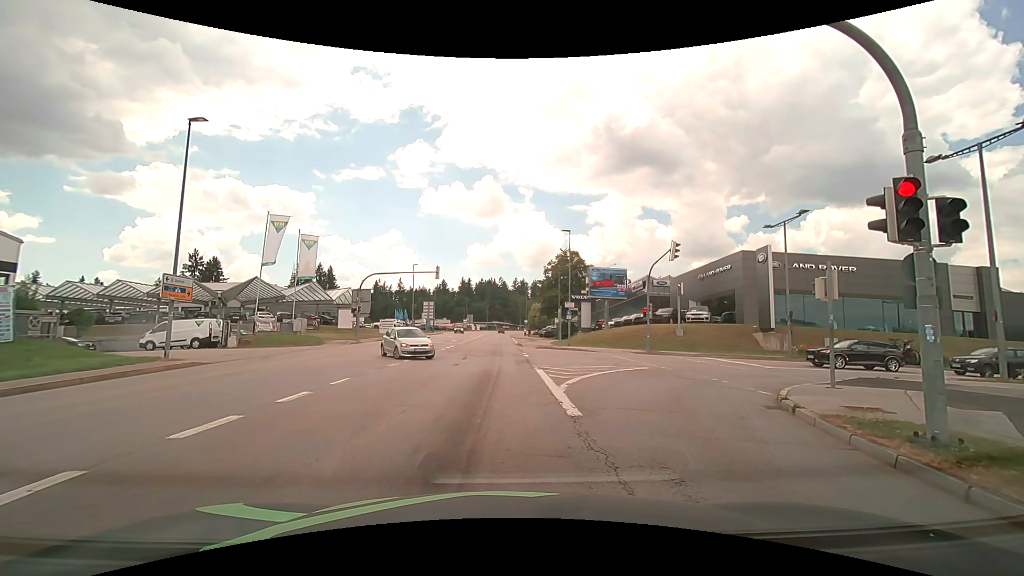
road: tertiary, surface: asphalt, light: Day
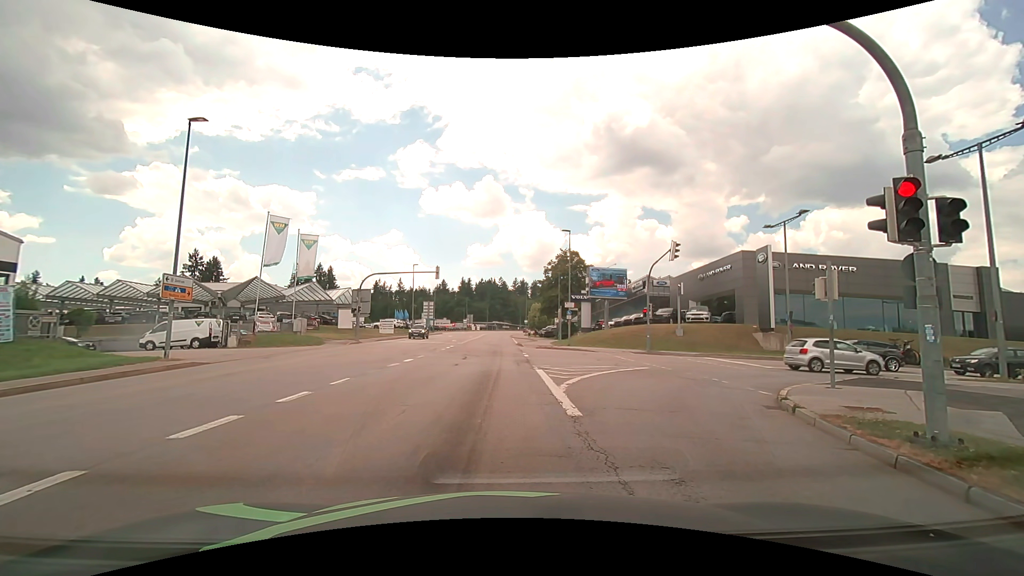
(0.0, 0.0) m; 0°
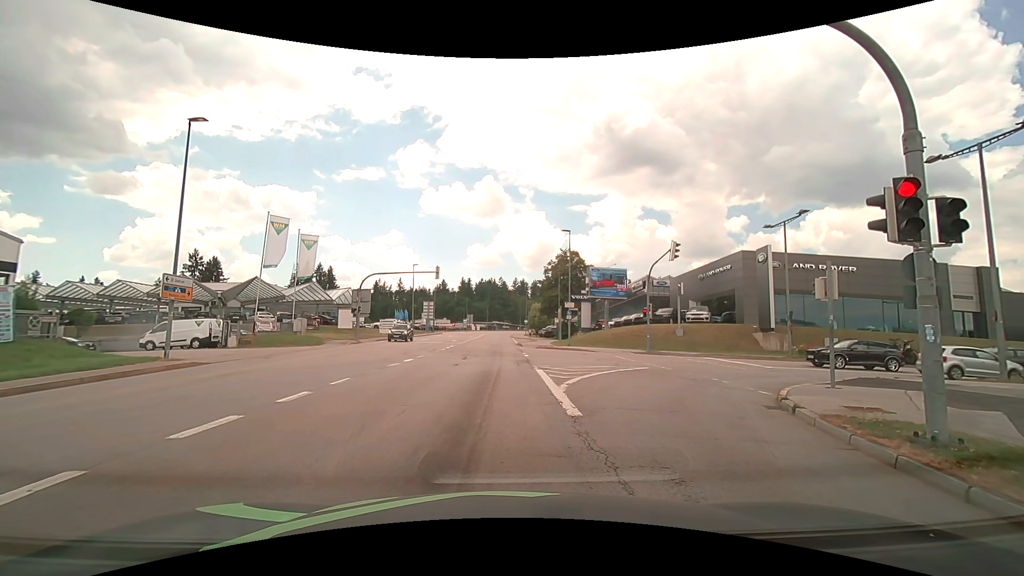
(0.0, 0.0) m; 0°
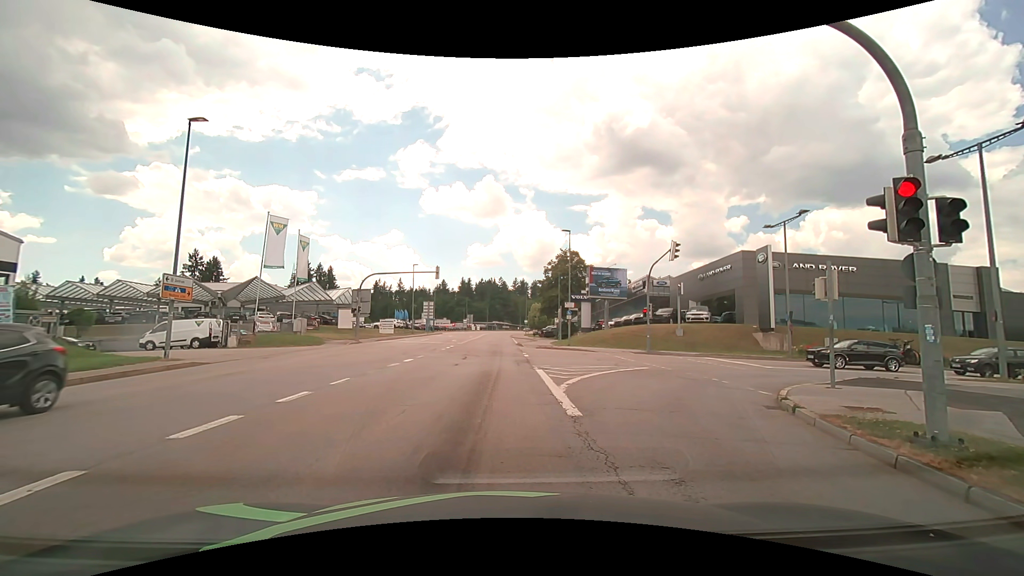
(0.0, 0.0) m; 0°
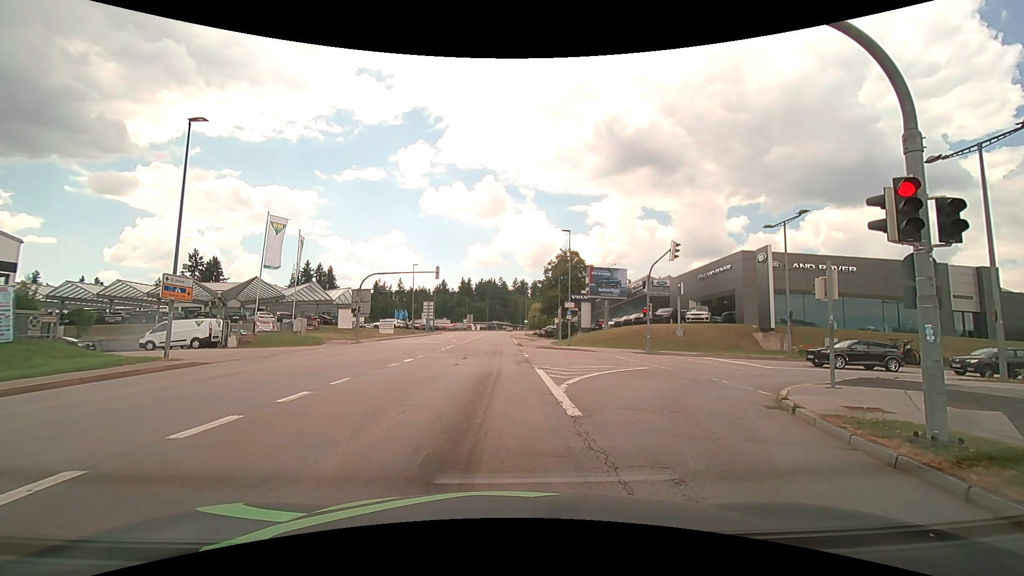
(0.0, 0.0) m; 0°
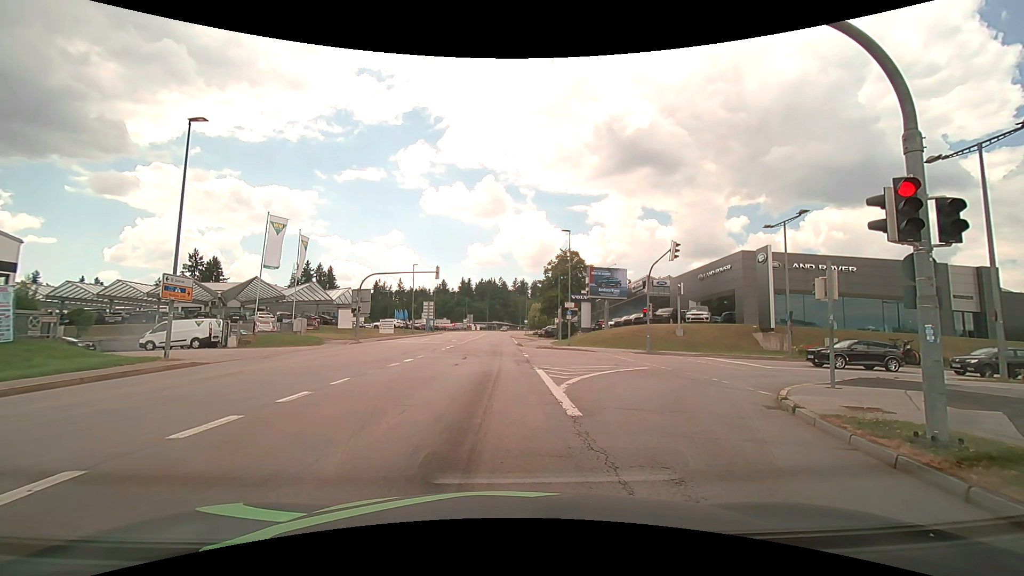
(0.0, 0.0) m; 0°
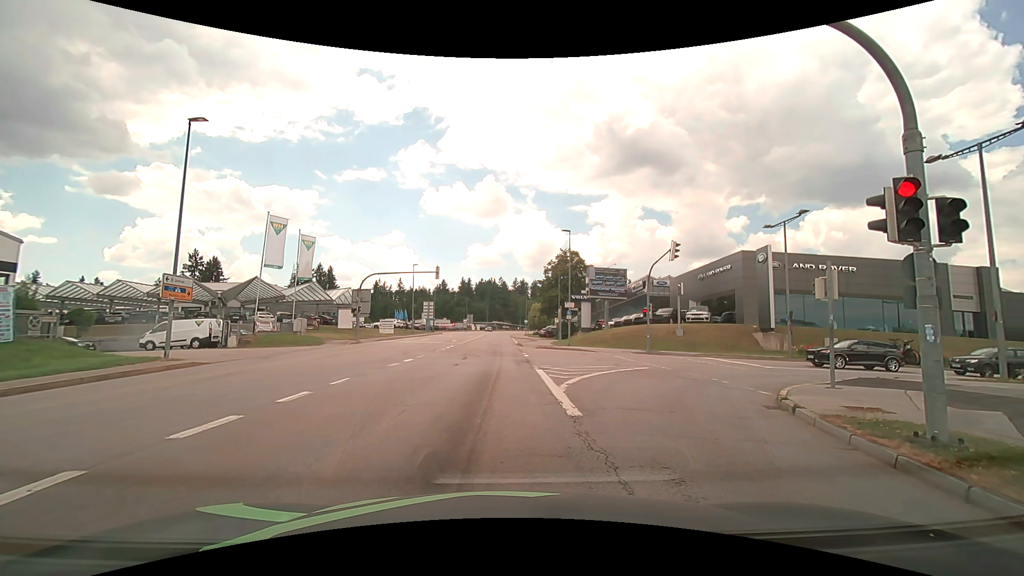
(0.0, 0.0) m; 0°
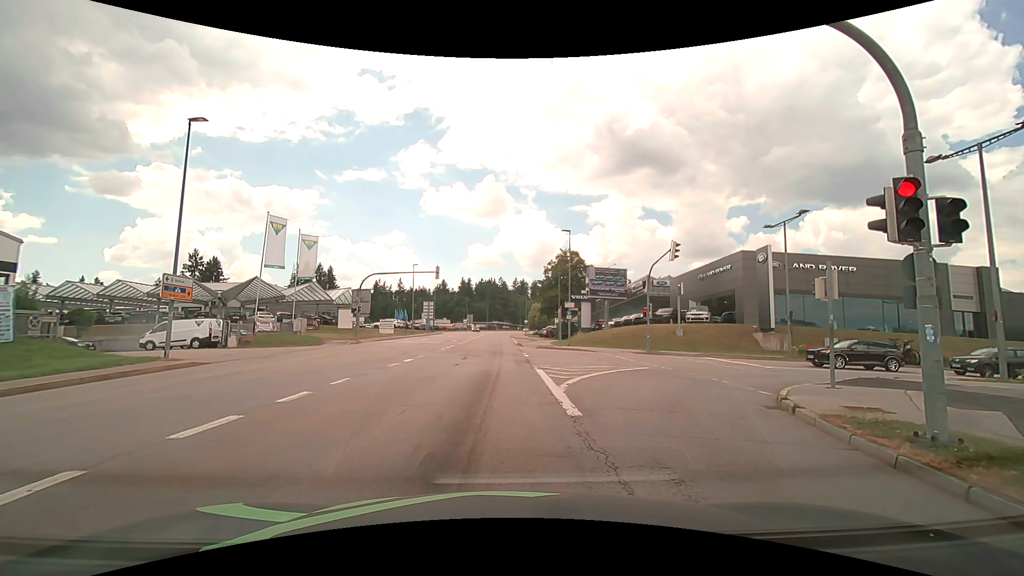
(0.0, 0.0) m; 0°
(0, +10) (0, +20) (0, +30) (0, +40) (0, +50) (0, +60) (0, +70) (0, +80) (0, +90) (0, +100) m
